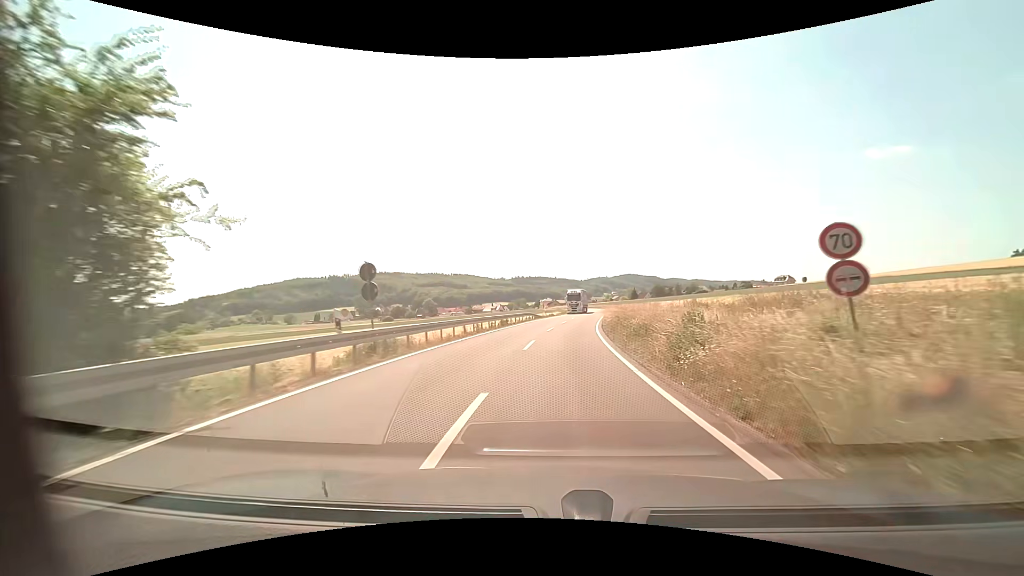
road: secondary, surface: asphalt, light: Day
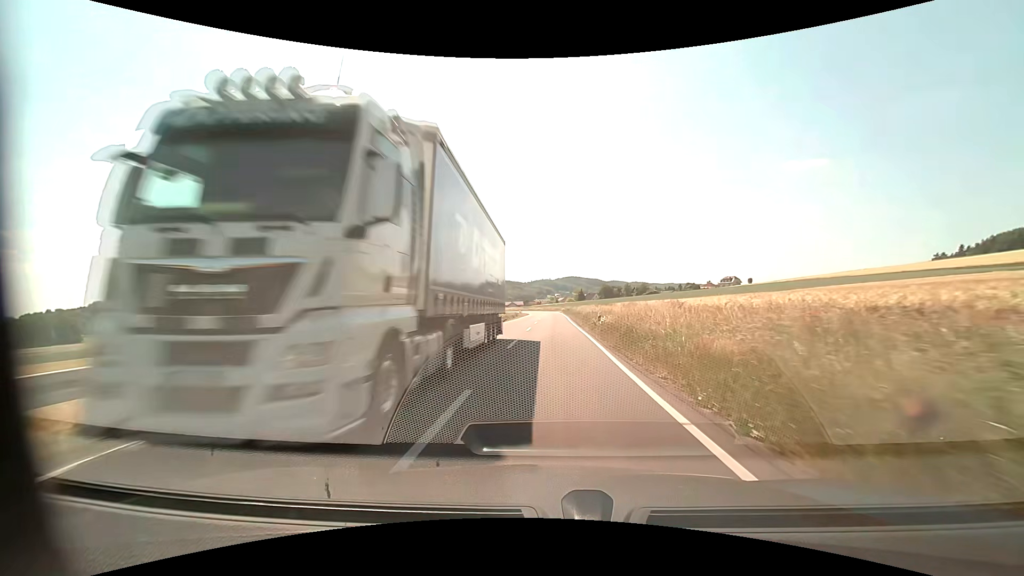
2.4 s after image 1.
(+2.0, +35.6) m; +7°
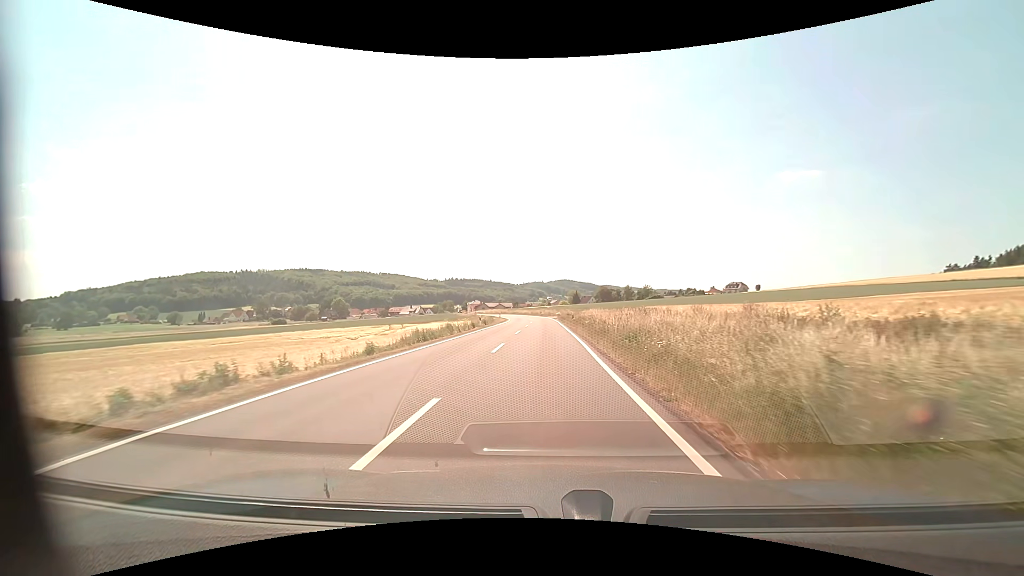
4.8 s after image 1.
(+0.6, +36.6) m; +1°
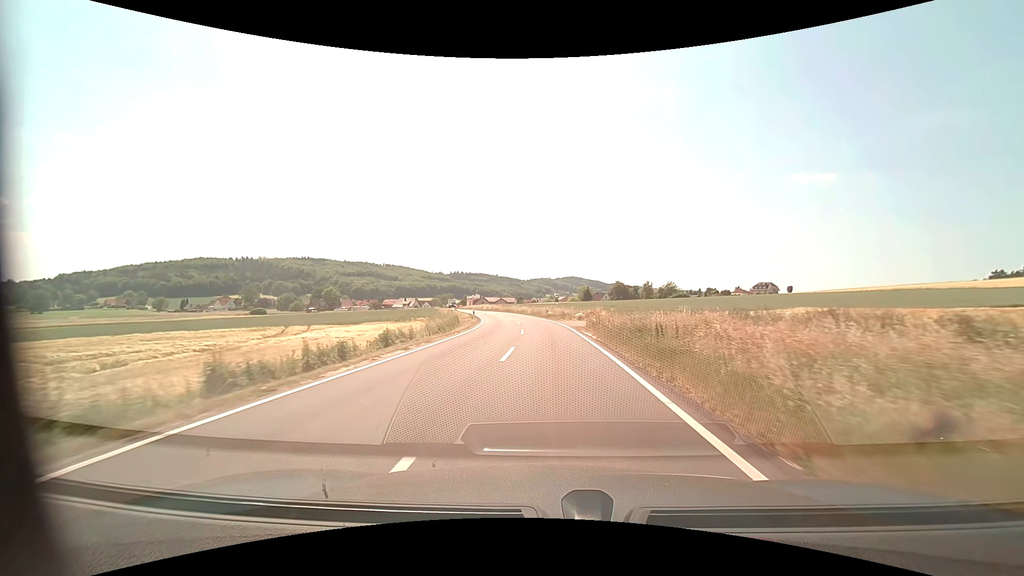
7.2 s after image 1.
(-0.3, +39.1) m; -1°
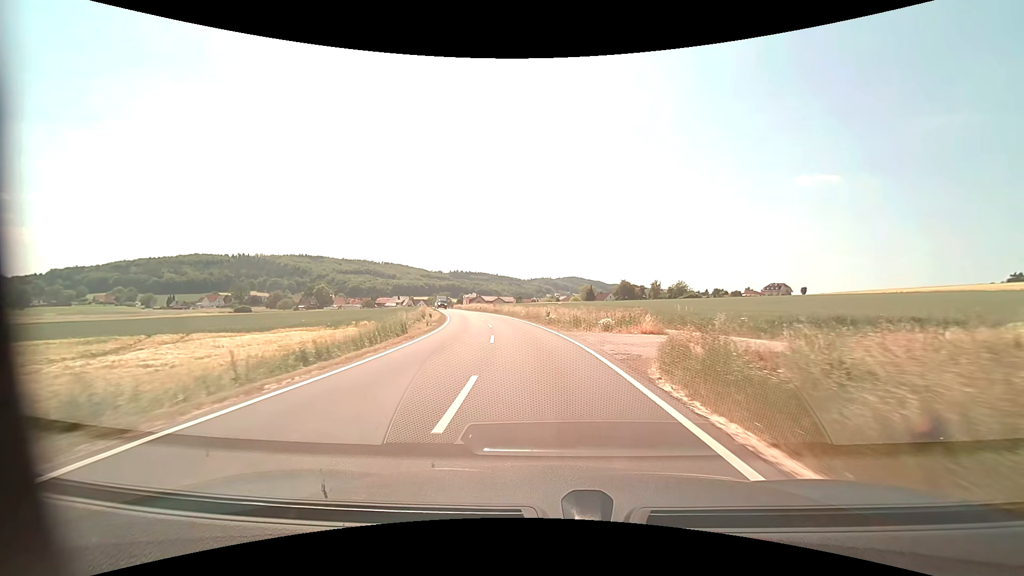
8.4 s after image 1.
(+0.1, +18.8) m; 0°
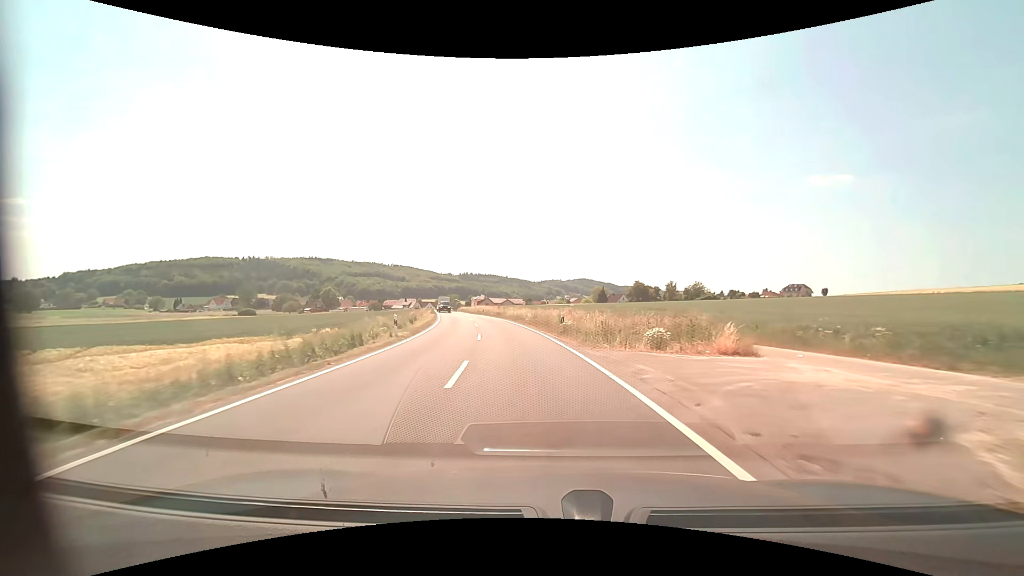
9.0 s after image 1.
(-0.1, +9.1) m; -1°
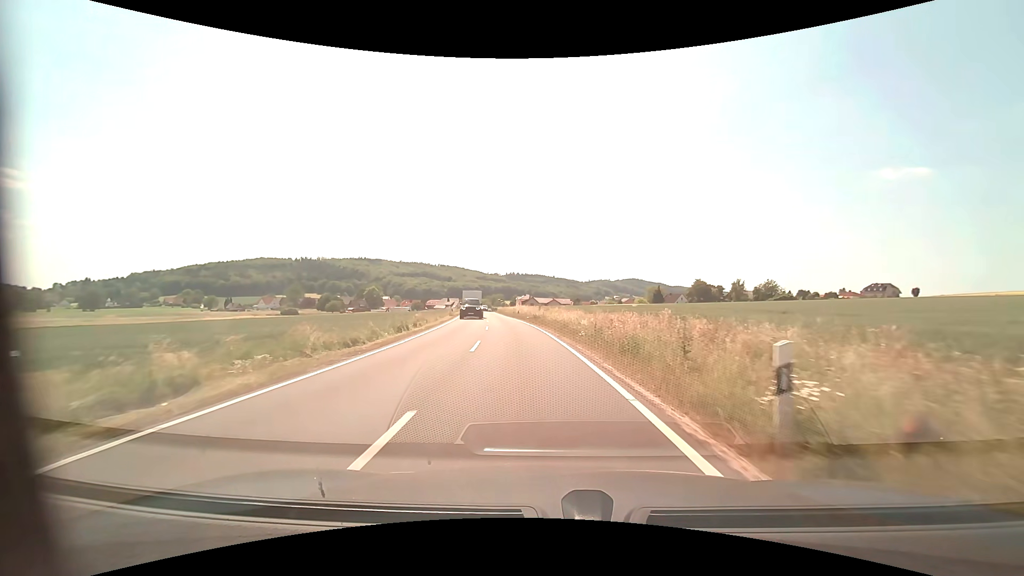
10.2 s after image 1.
(-0.8, +17.5) m; -5°
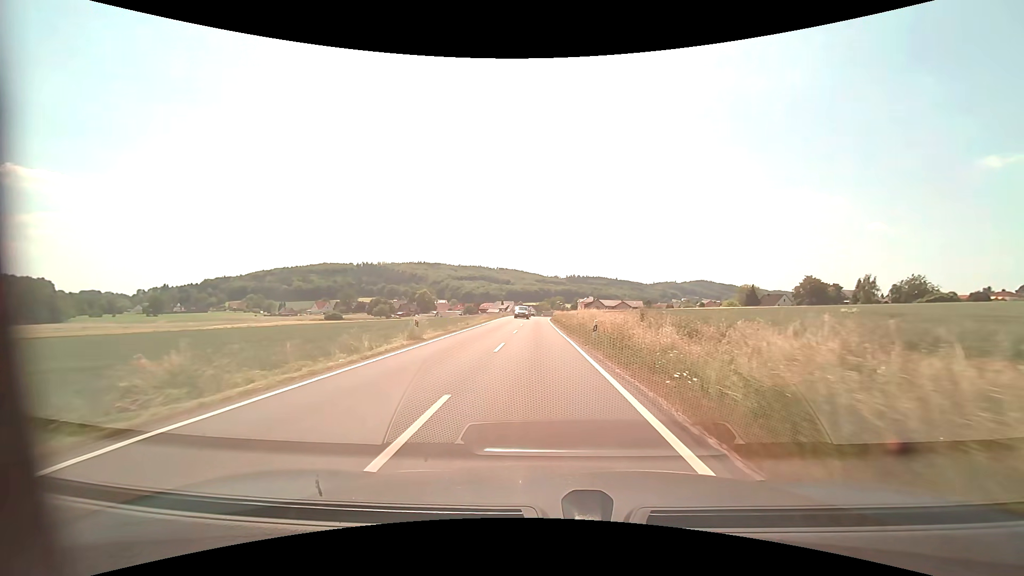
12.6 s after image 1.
(-2.4, +34.9) m; -7°
(0, +10) (0, +20) (0, +30) (-1, +40) (-1, +50) (-1, +60) (-1, +70) (0, +80) (0, +90) (0, +100) m
